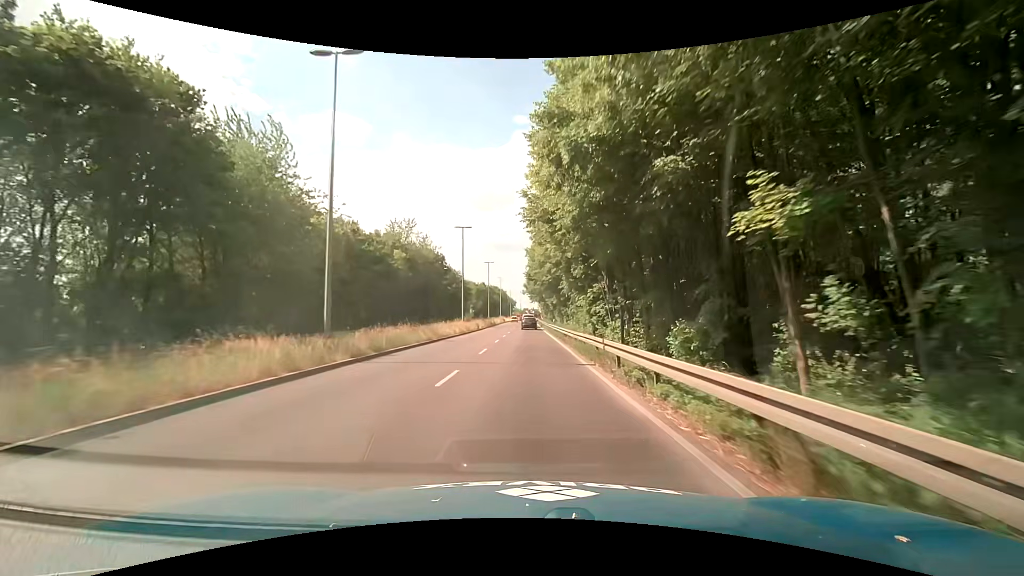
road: primary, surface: asphalt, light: Day
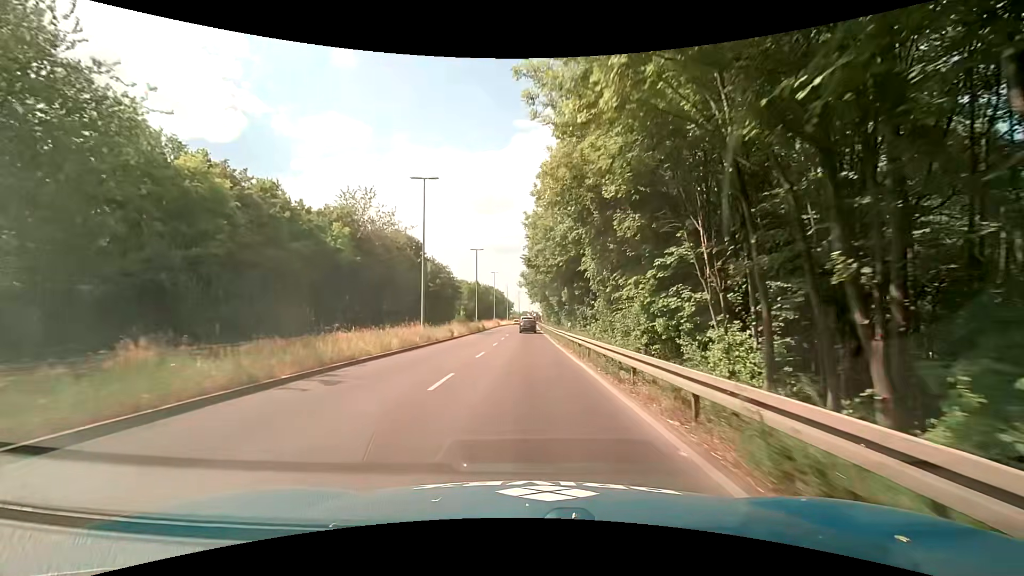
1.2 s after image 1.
(+0.2, +18.4) m; +1°
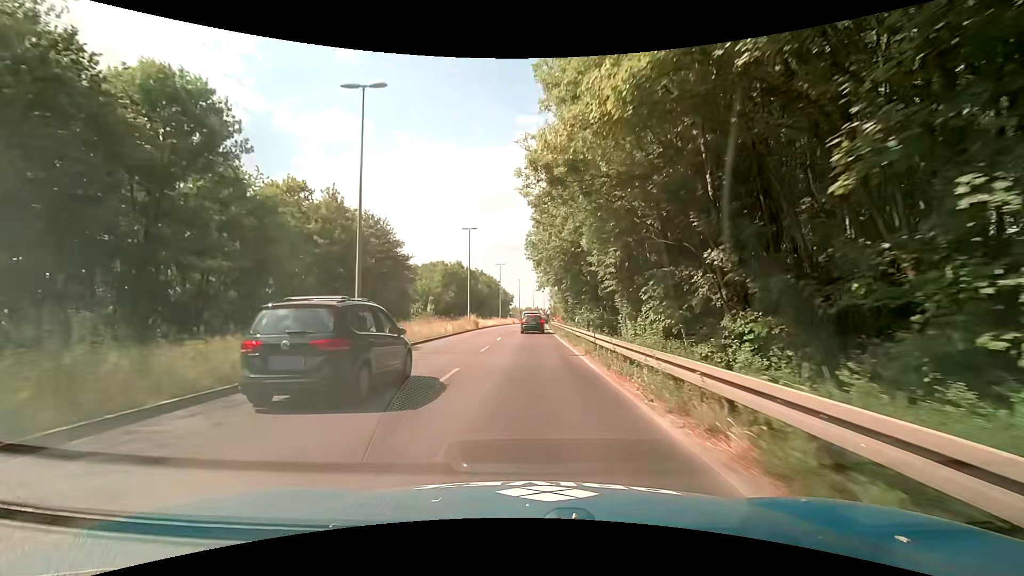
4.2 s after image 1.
(-0.1, +45.0) m; 0°
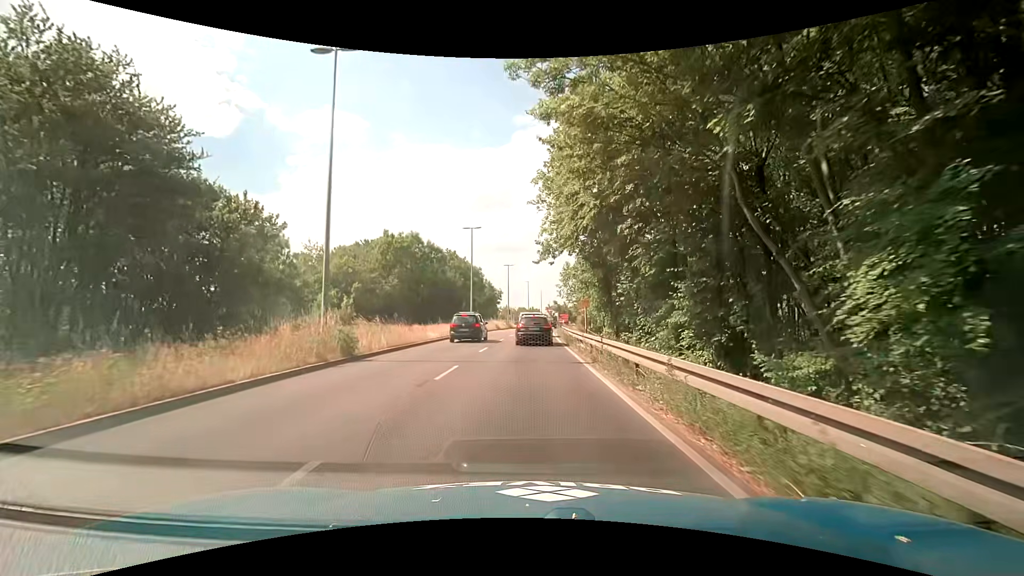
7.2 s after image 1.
(-0.1, +34.8) m; 0°
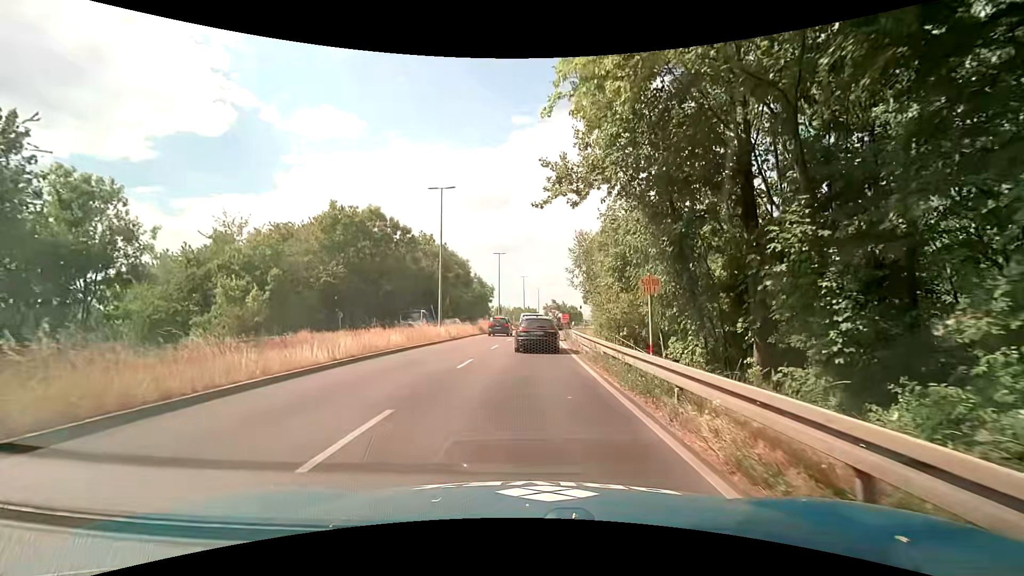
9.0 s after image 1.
(0.0, +15.1) m; +1°
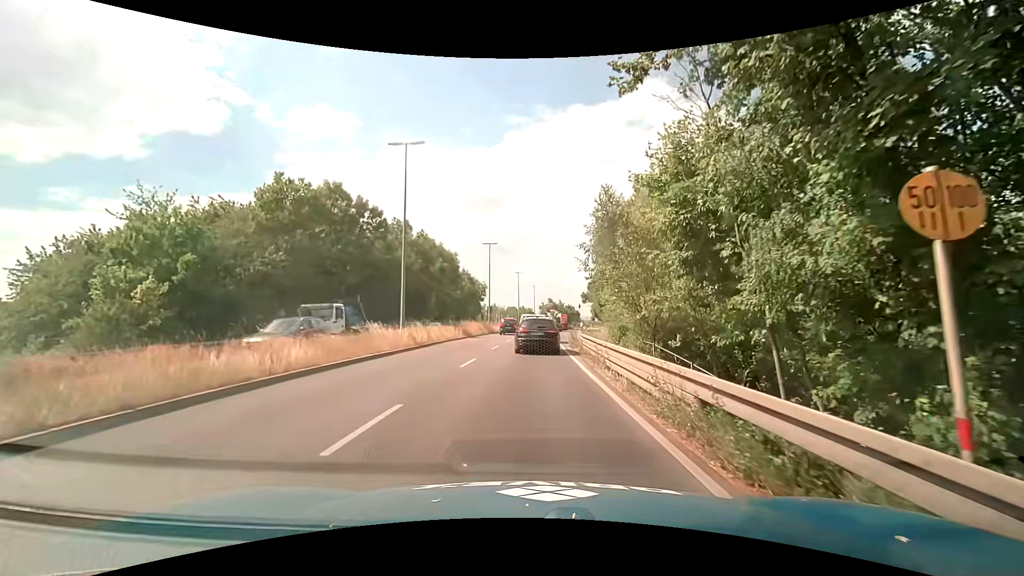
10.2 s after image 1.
(-0.1, +8.6) m; 0°
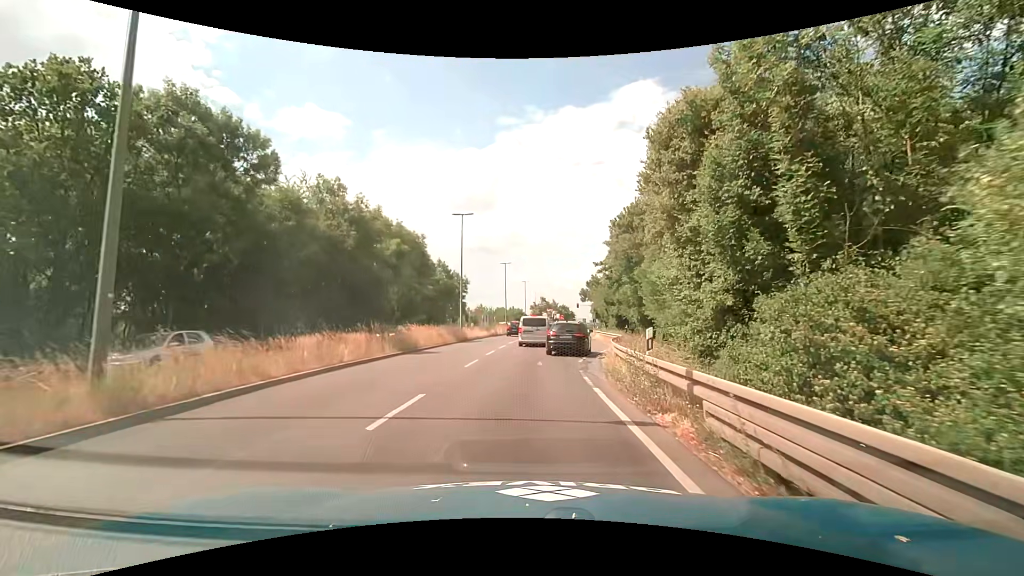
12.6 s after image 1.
(+0.2, +17.0) m; +2°
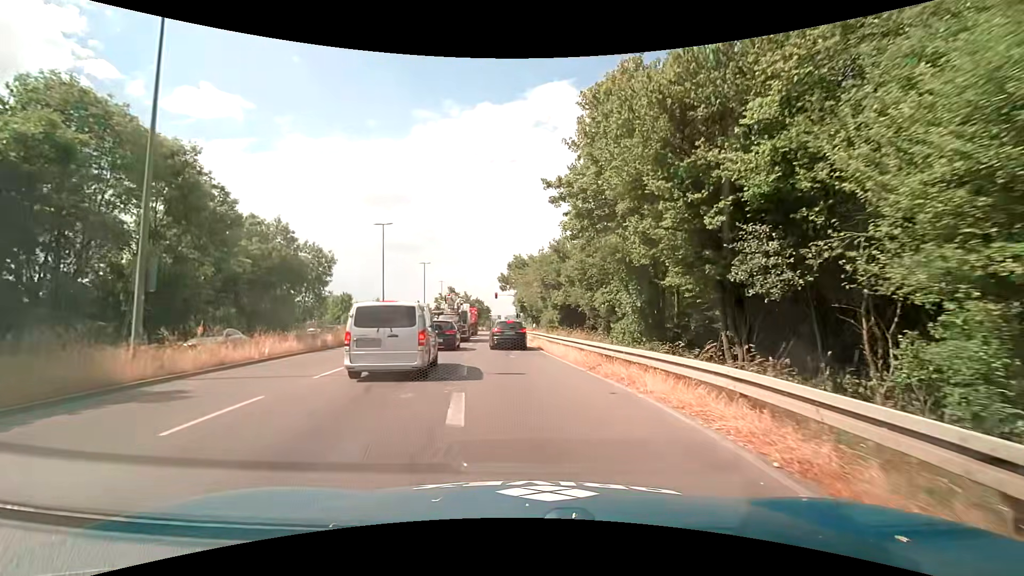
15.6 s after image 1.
(+1.0, +27.4) m; +7°
(0, +10) (0, +20) (-1, +30) (-1, +40) (-2, +50) (-3, +60) (-3, +70) (-3, +80) (-3, +90) (-4, +100) m
